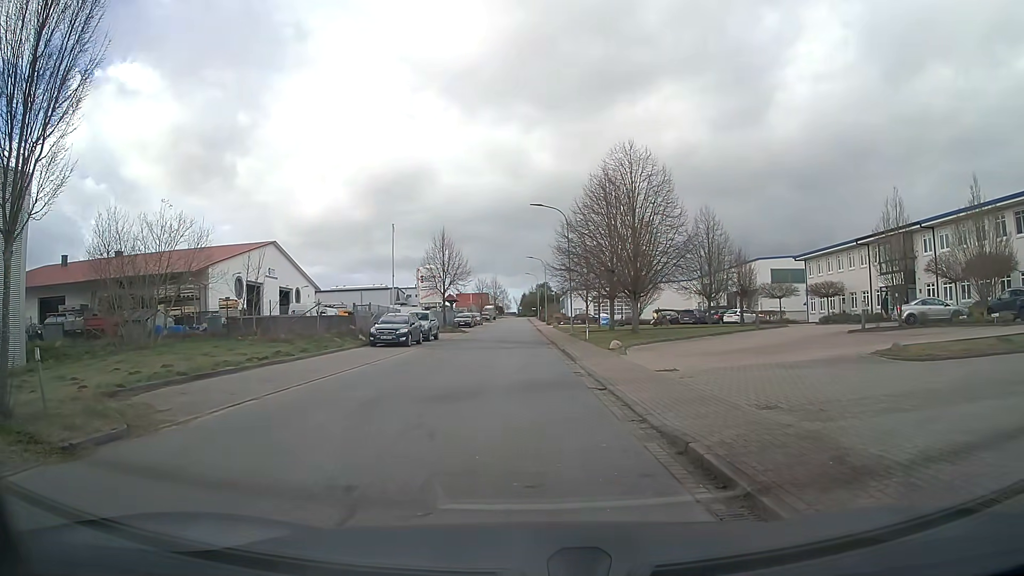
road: residential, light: Day
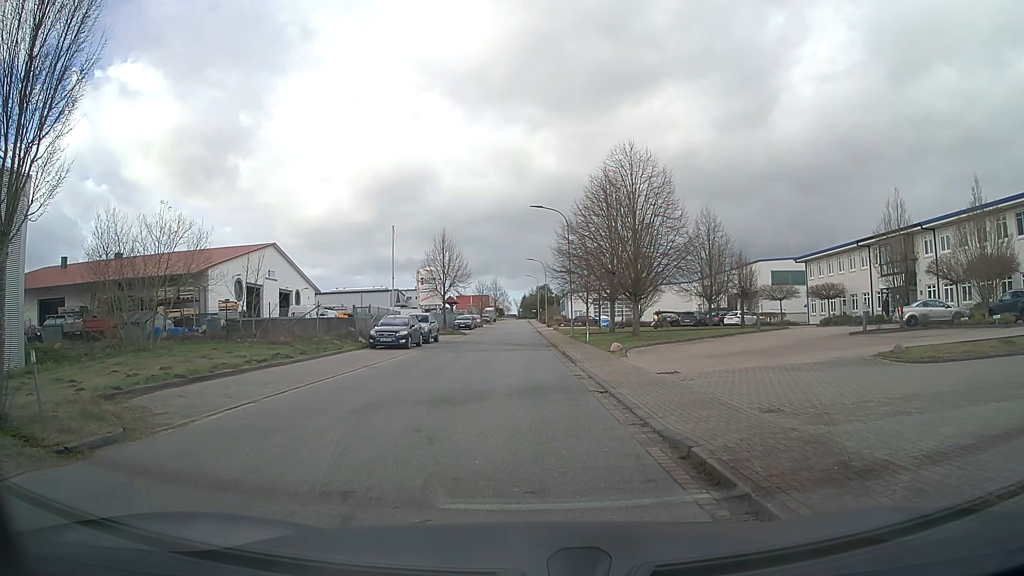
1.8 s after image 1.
(0.0, +0.2) m; 0°
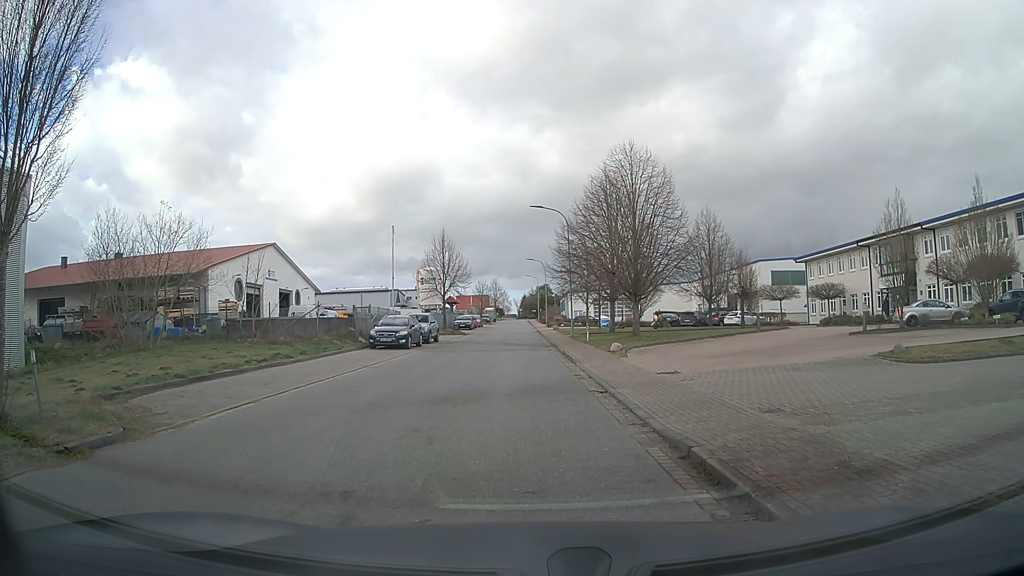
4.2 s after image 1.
(0.0, 0.0) m; 0°
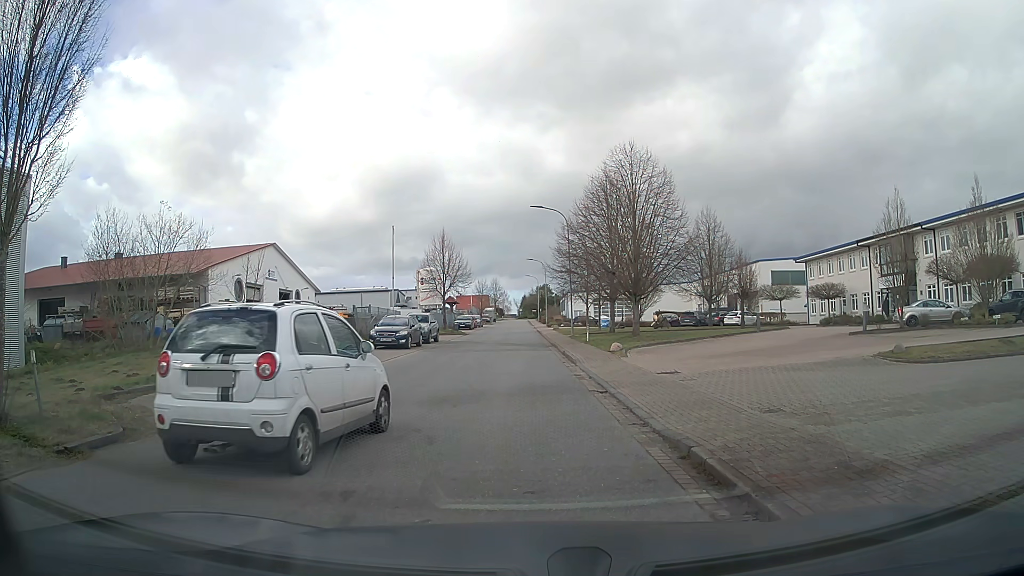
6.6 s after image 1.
(0.0, 0.0) m; 0°
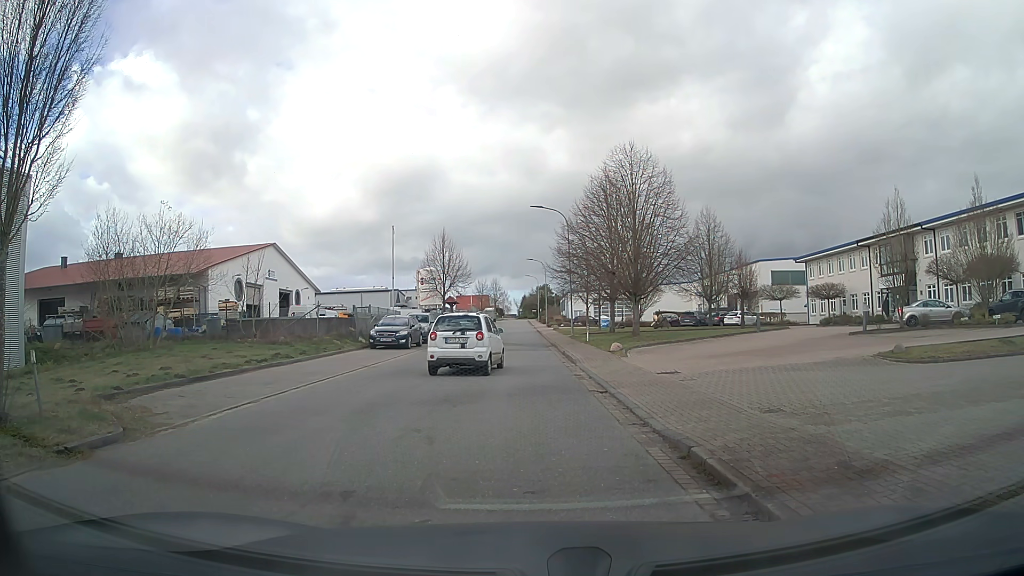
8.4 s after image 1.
(0.0, 0.0) m; 0°
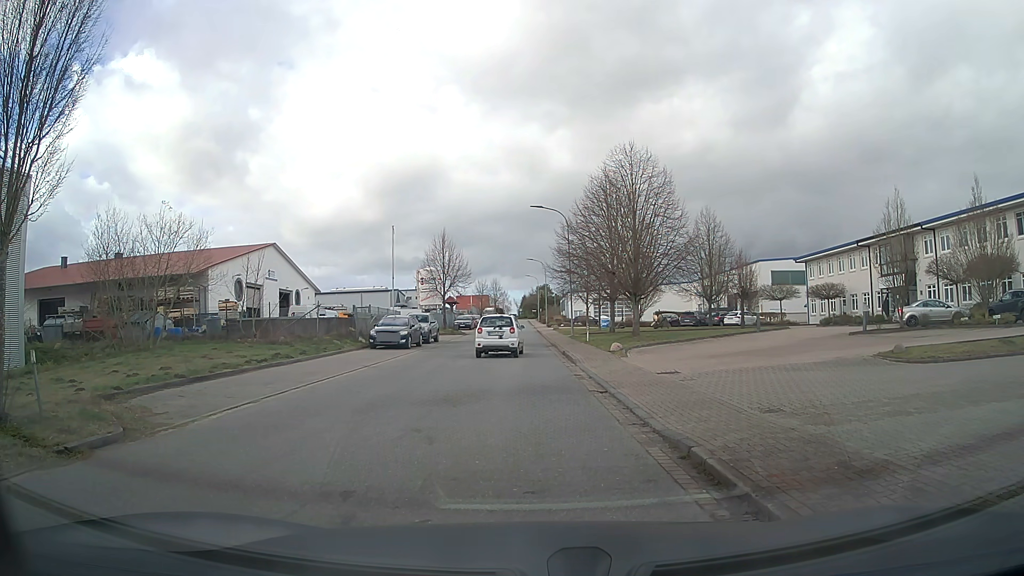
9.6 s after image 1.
(0.0, 0.0) m; 0°
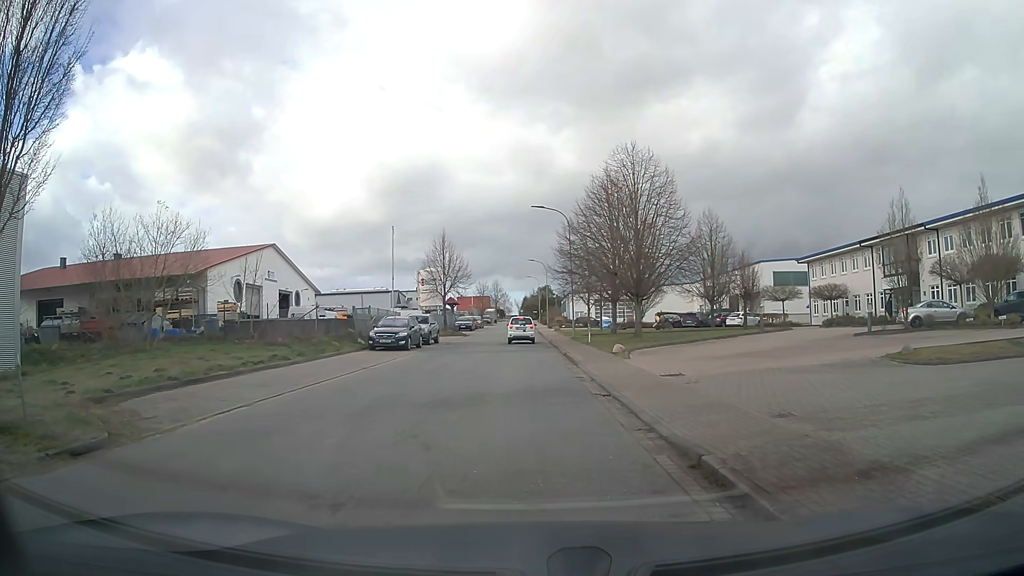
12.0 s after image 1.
(0.0, +0.3) m; 0°
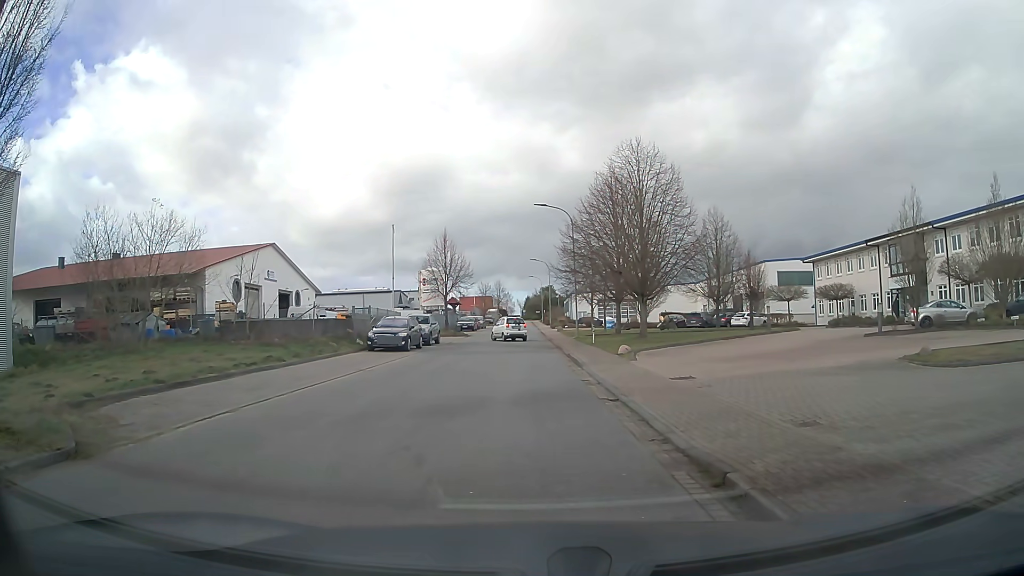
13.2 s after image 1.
(0.0, +0.7) m; 0°
